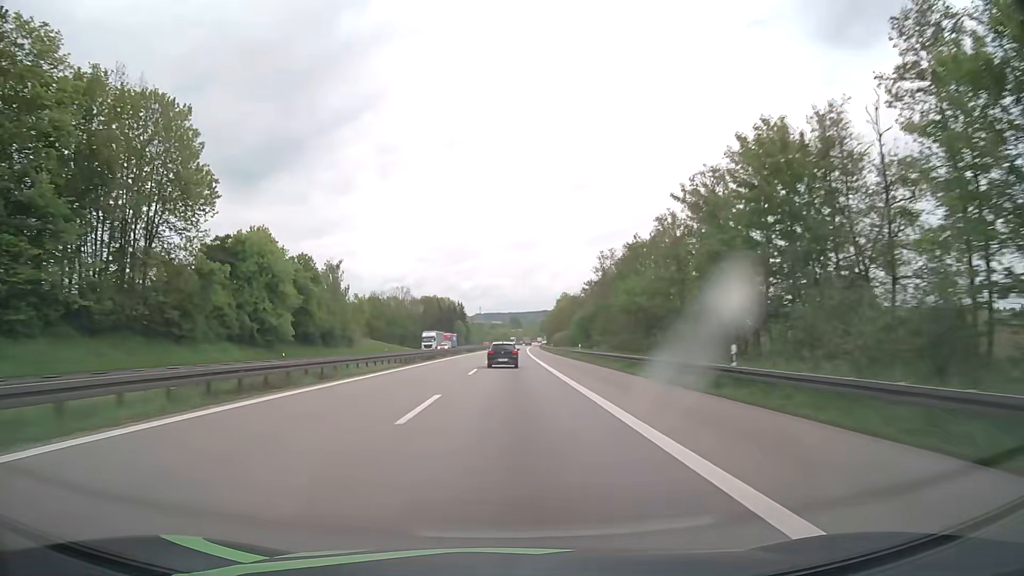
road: motorway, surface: asphalt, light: Day
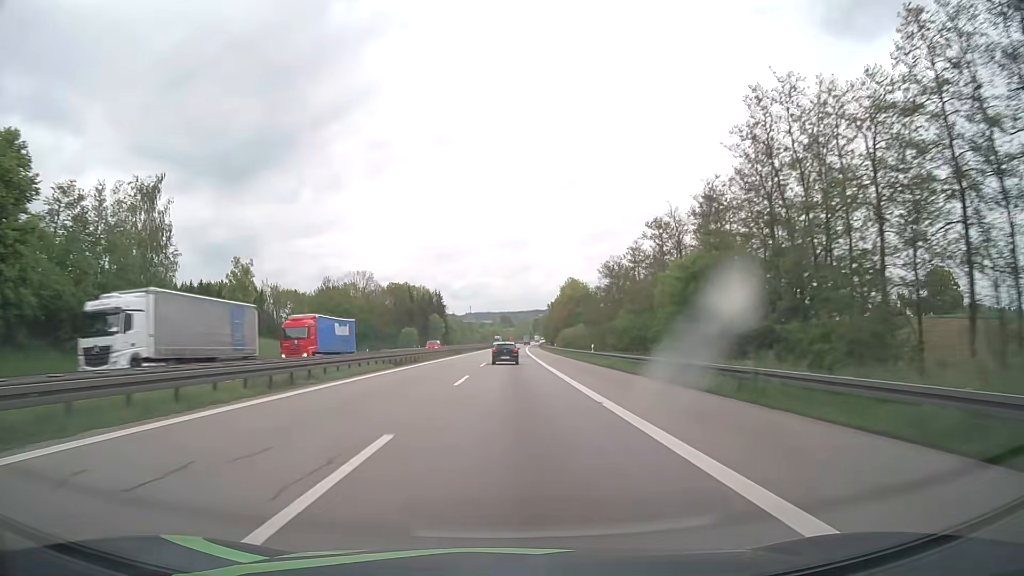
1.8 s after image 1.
(+0.4, +62.0) m; +1°
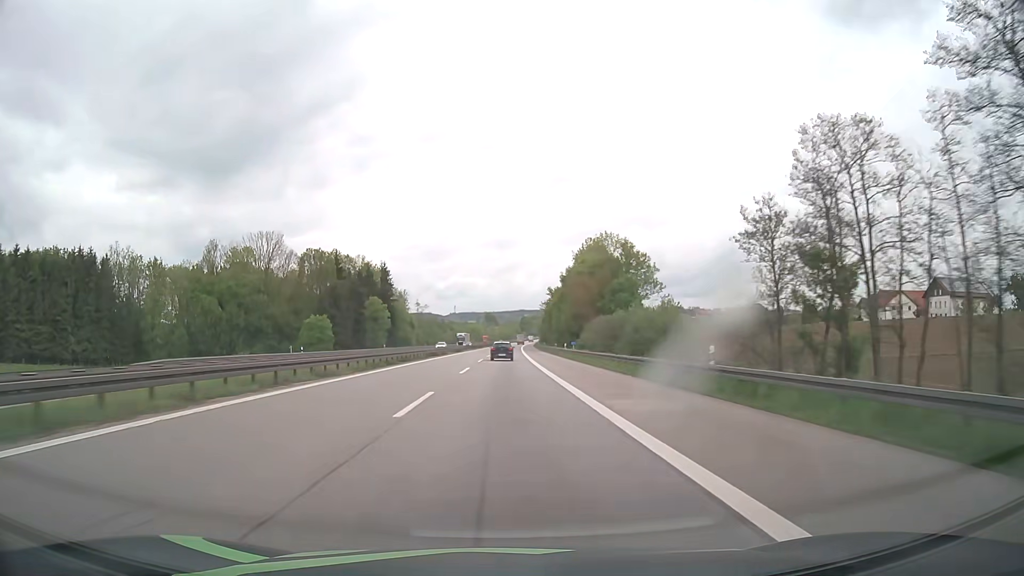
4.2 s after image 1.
(+0.9, +82.6) m; +1°
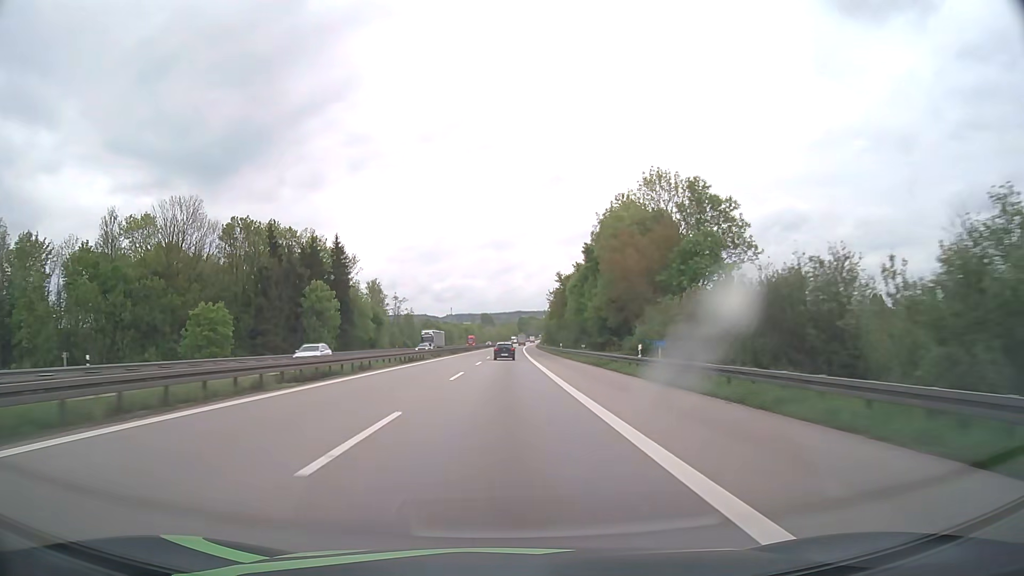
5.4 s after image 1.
(+0.1, +41.3) m; 0°
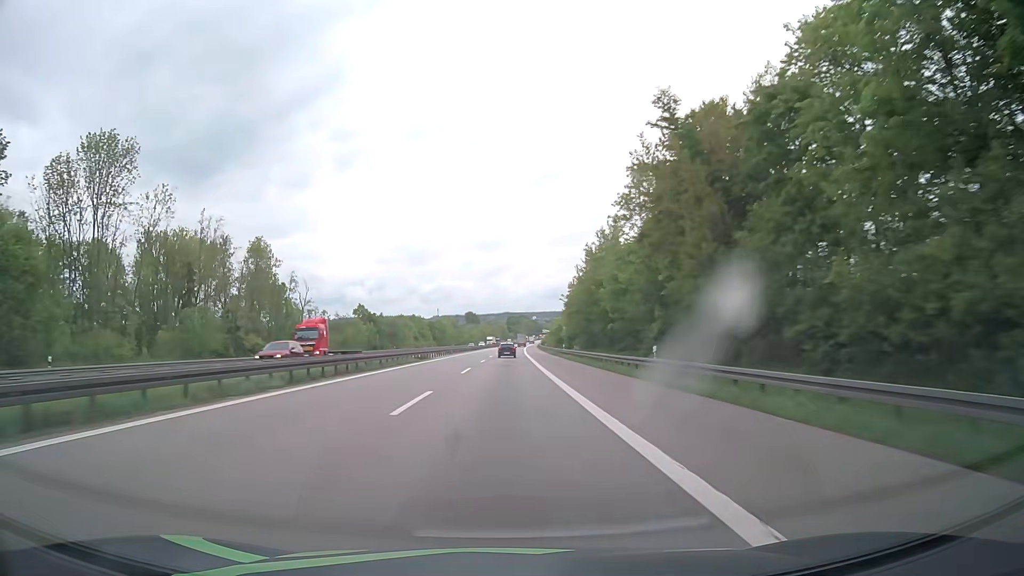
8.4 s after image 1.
(+0.9, +103.0) m; +1°
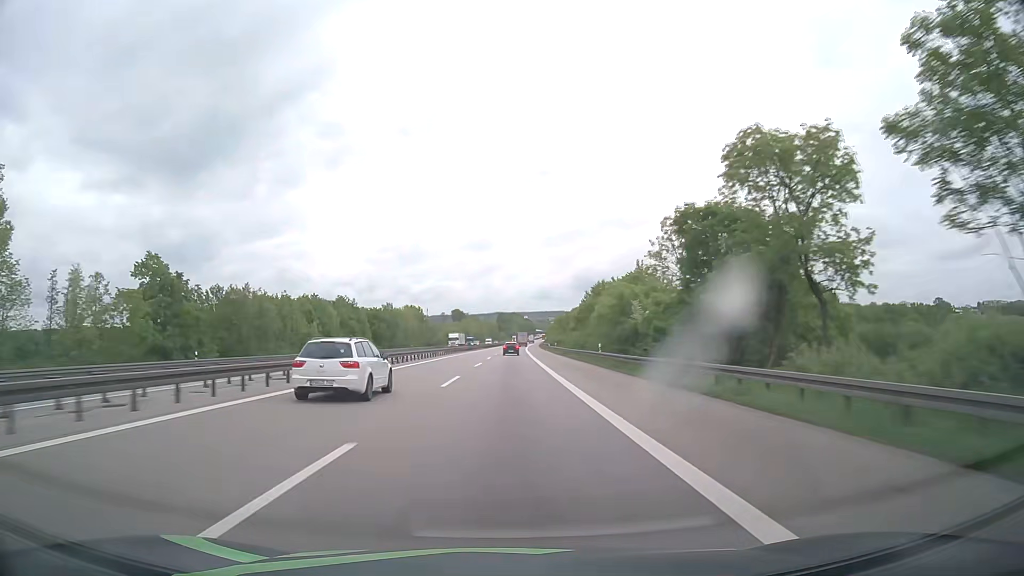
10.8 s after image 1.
(+0.8, +82.5) m; +1°
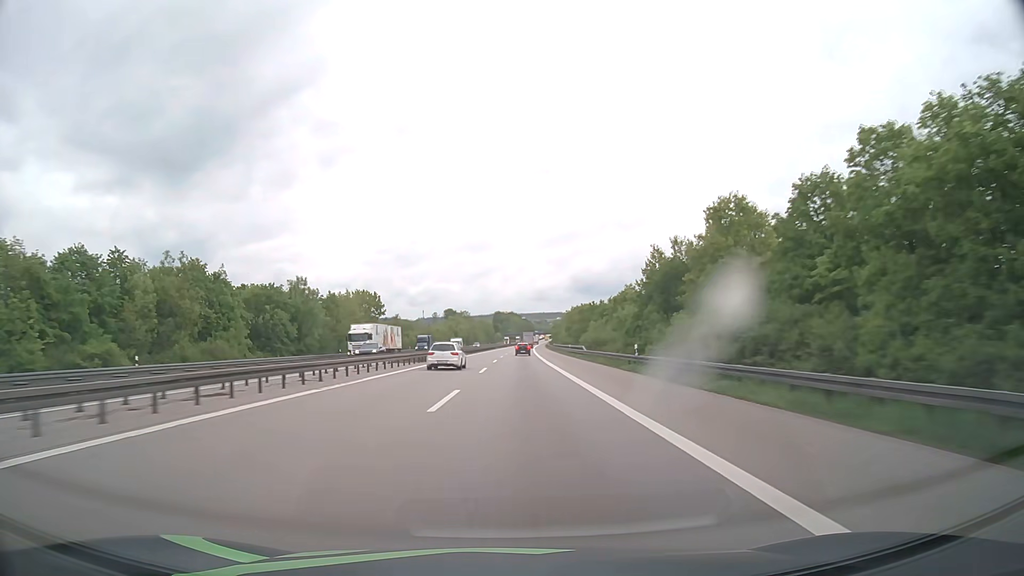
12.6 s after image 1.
(+0.1, +61.8) m; 0°
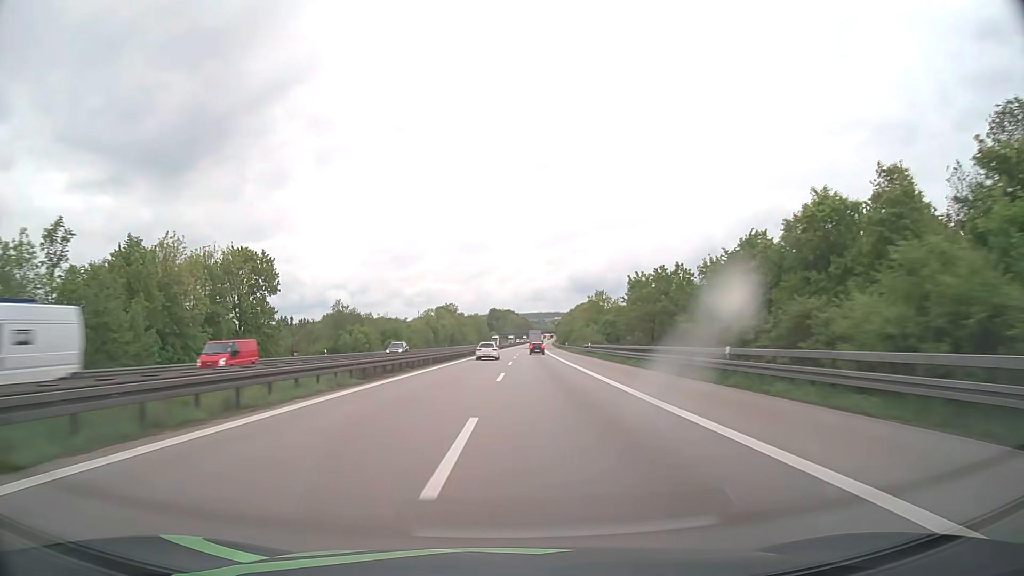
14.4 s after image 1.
(+0.1, +61.8) m; 0°
(0, +10) (0, +20) (0, +30) (0, +40) (0, +50) (0, +60) (+1, +70) (+1, +80) (+1, +90) (+1, +100) m
